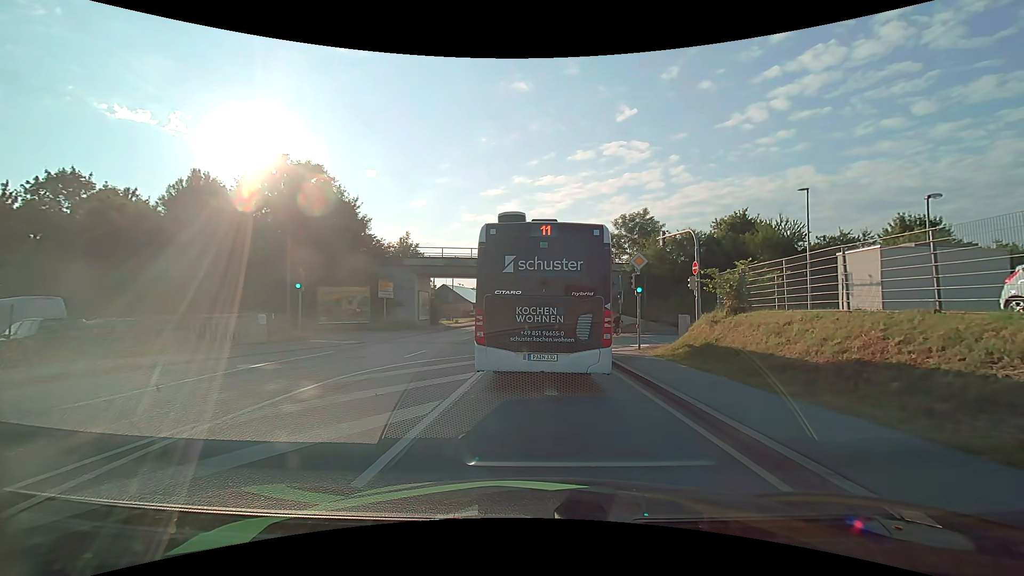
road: primary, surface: asphalt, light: Day
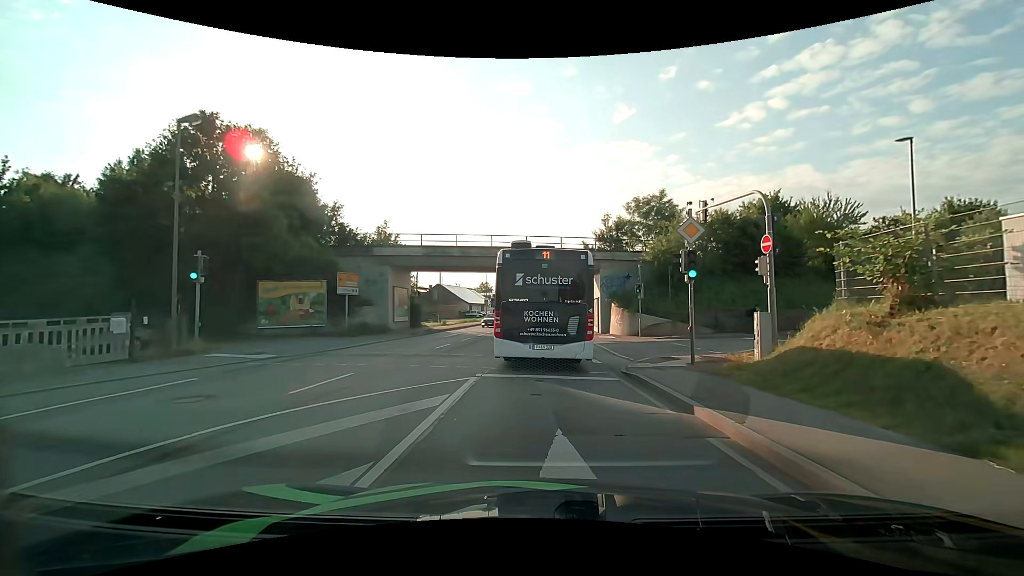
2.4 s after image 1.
(0.0, +7.9) m; 0°
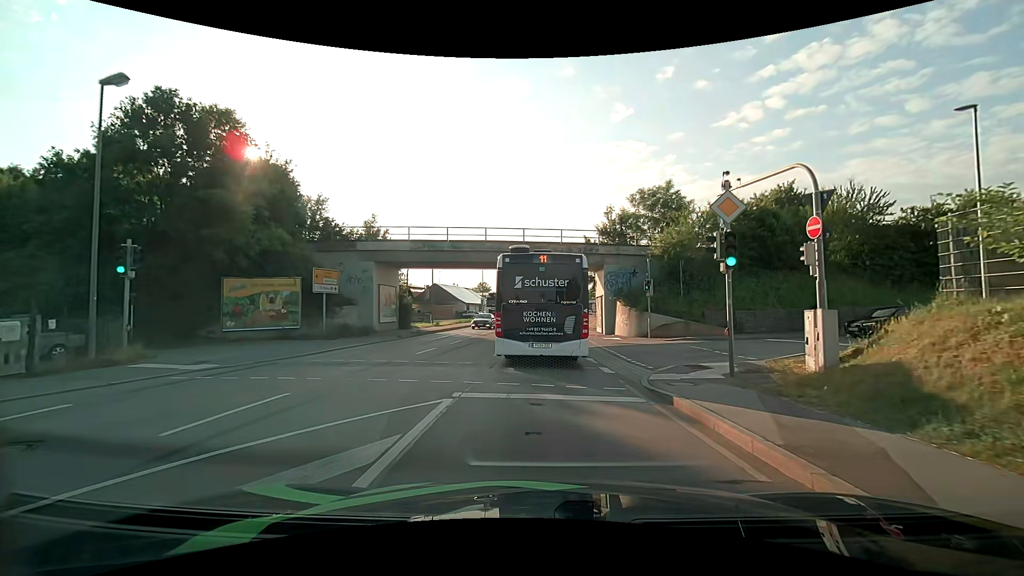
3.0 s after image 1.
(0.0, +3.1) m; 0°
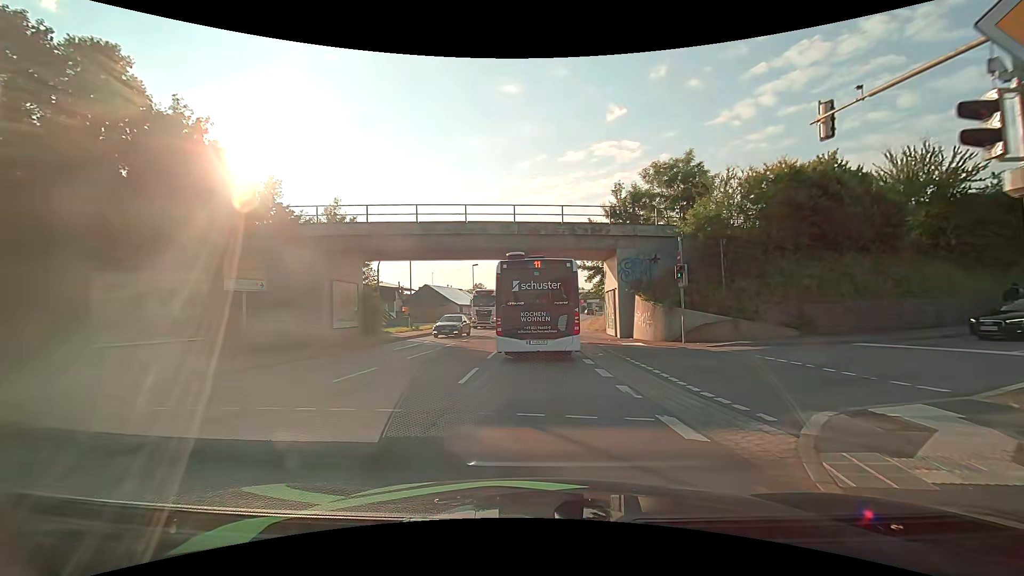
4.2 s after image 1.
(+0.1, +7.4) m; +1°
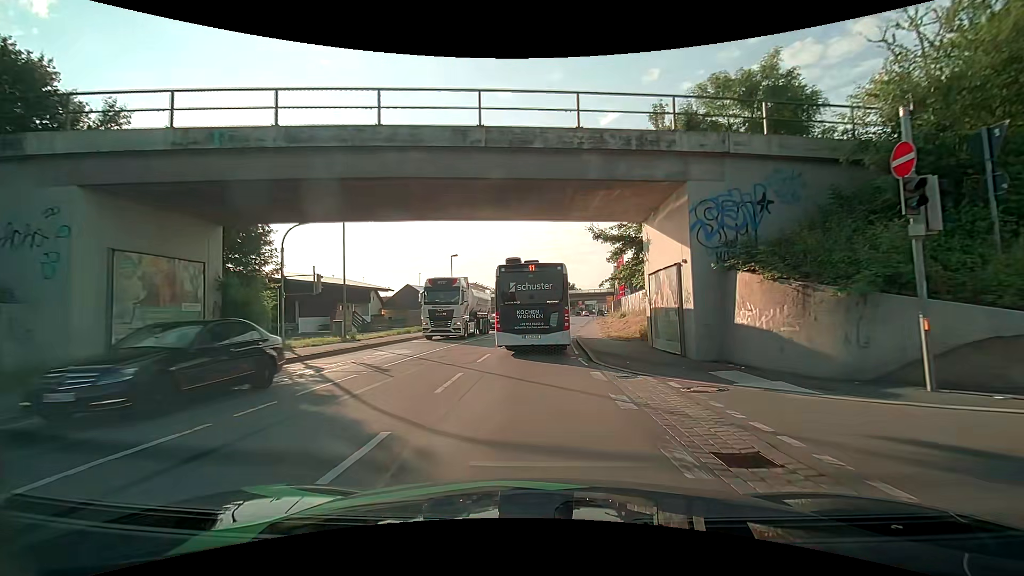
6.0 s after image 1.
(0.0, +13.7) m; 0°
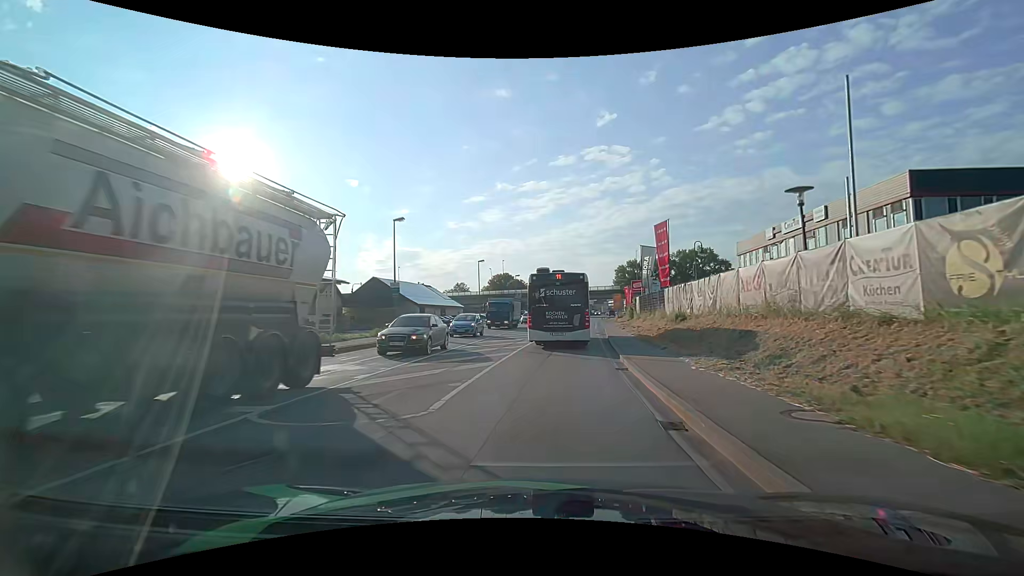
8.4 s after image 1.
(0.0, +21.0) m; 0°
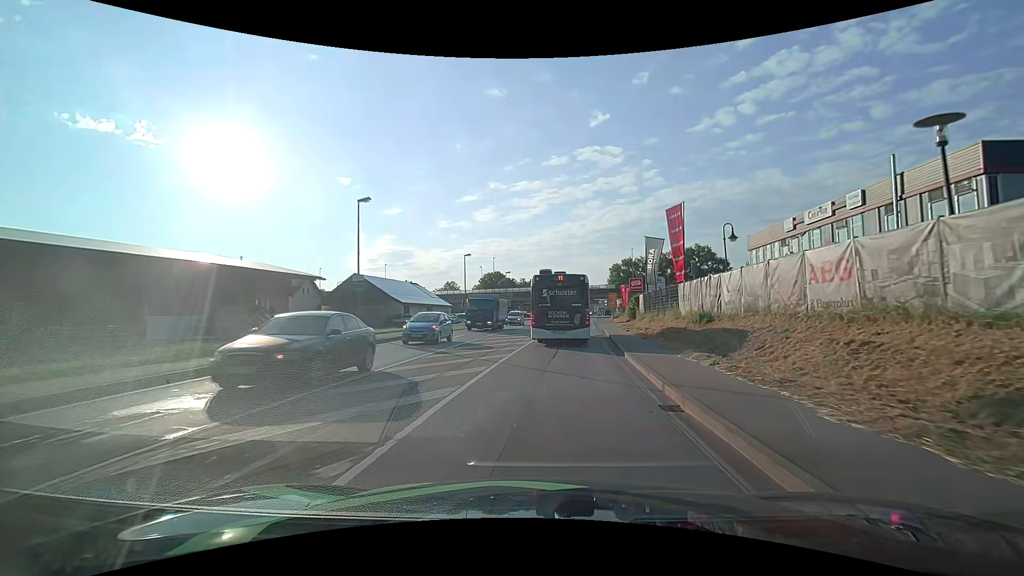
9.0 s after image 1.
(+0.1, +5.6) m; +2°
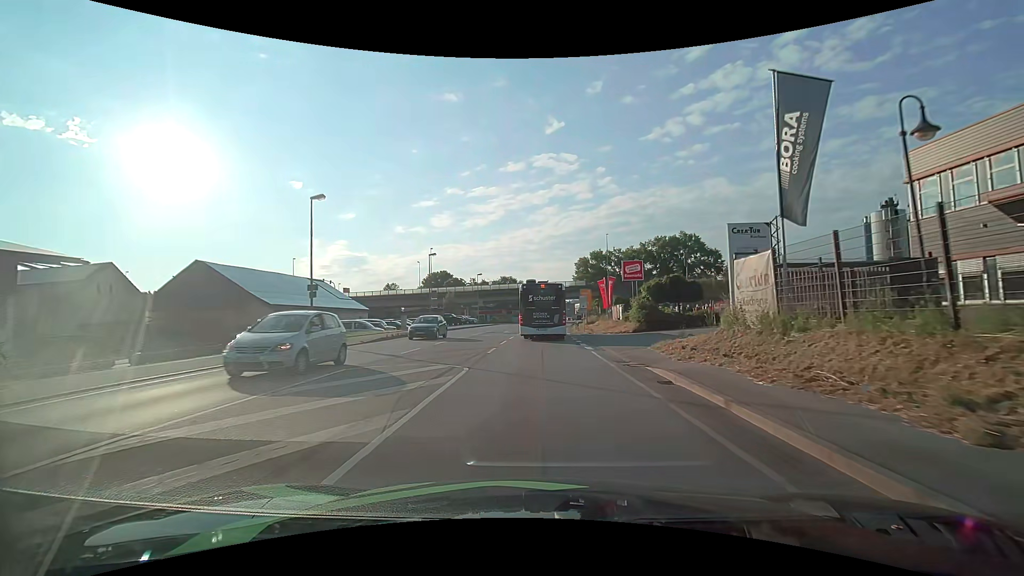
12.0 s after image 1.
(+1.2, +30.2) m; +5°
(0, +10) (0, +20) (0, +30) (0, +40) (+1, +50) (+1, +60) (+2, +70) (+2, +80) (+3, +90) (+4, +100) m
